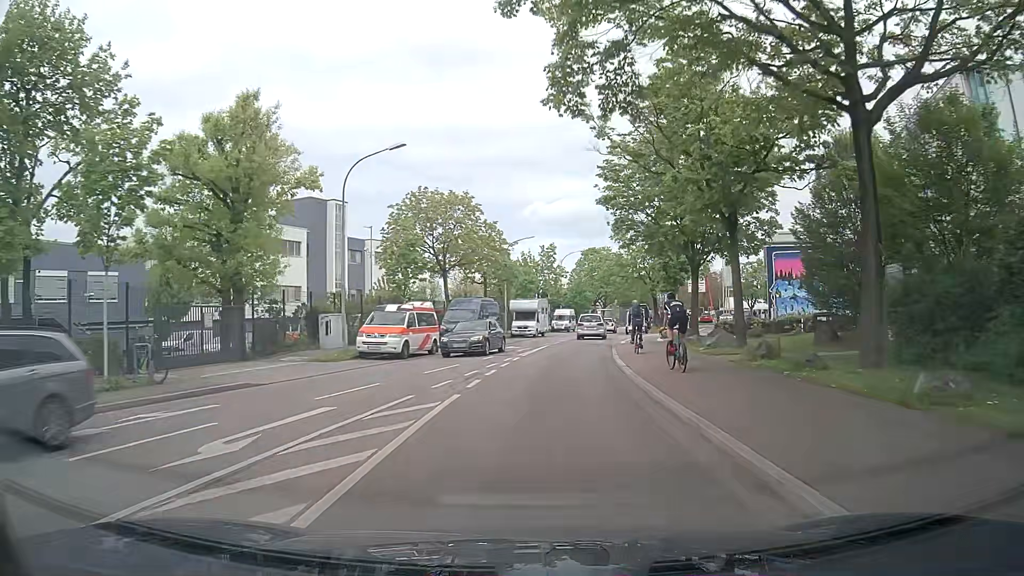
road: secondary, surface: asphalt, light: Day
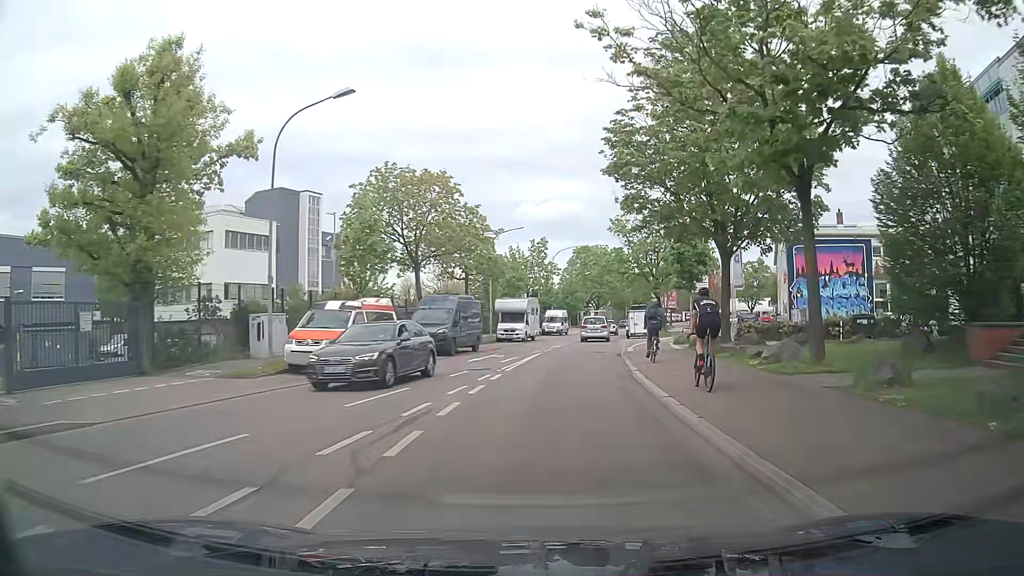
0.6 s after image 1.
(+0.1, +6.8) m; +1°
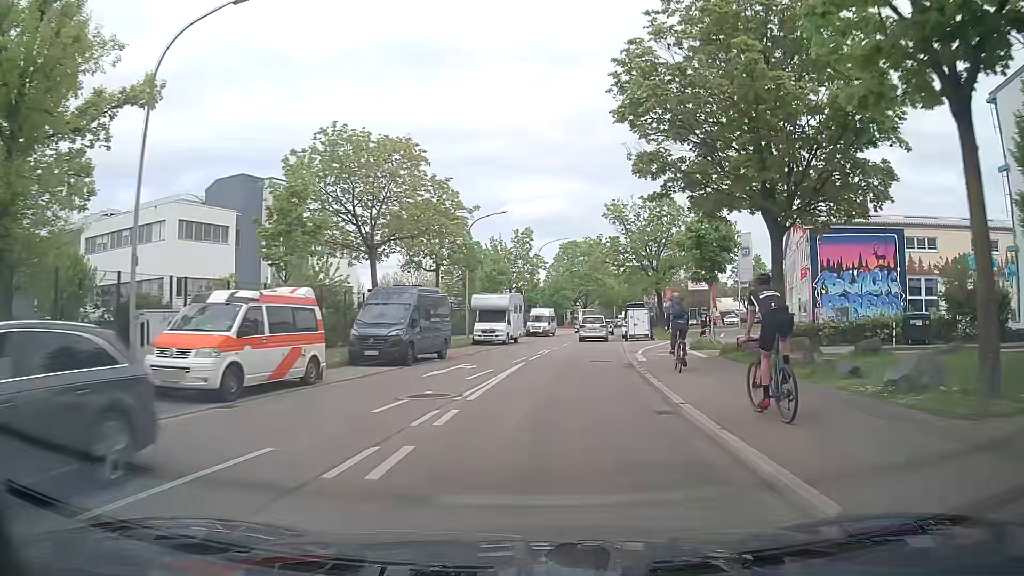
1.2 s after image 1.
(+0.1, +6.9) m; +1°
(0, +10) (+1, +20) (+2, +30) (+4, +40) (+5, +50) (+7, +60) (+9, +69) (+11, +79) (+13, +89) (+15, +99) m
